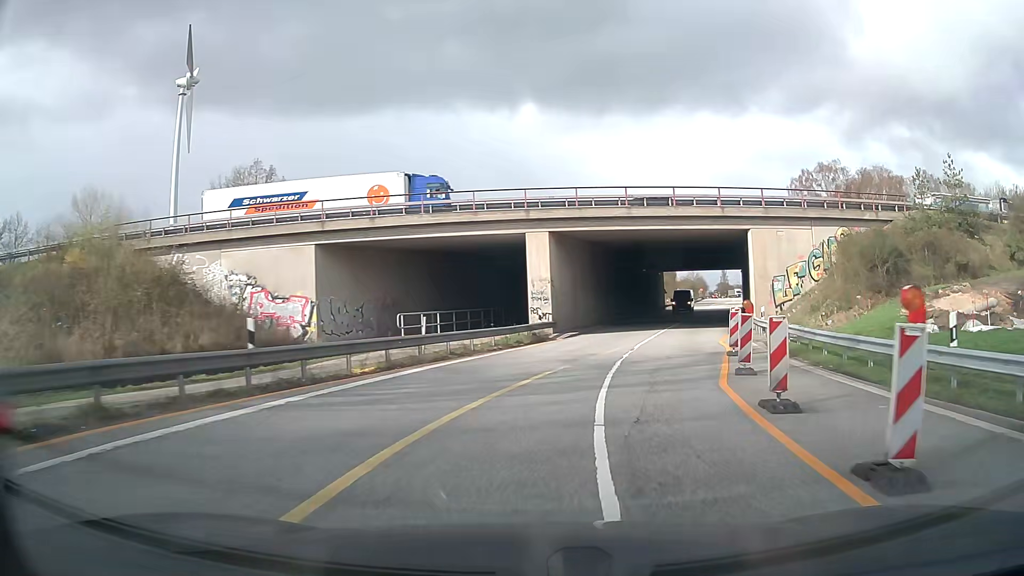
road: motorway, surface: asphalt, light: Day
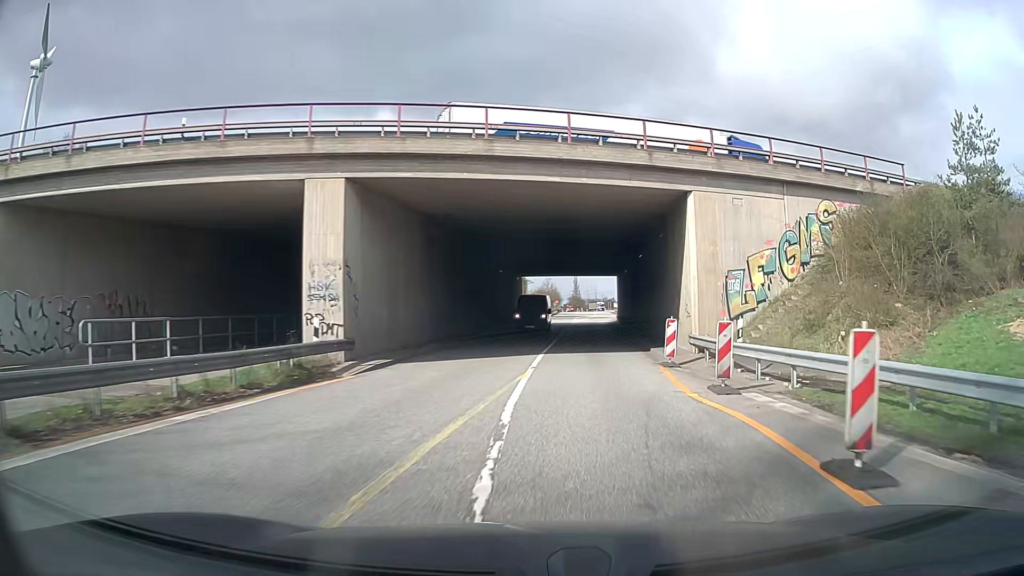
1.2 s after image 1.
(+1.7, +14.7) m; +13°
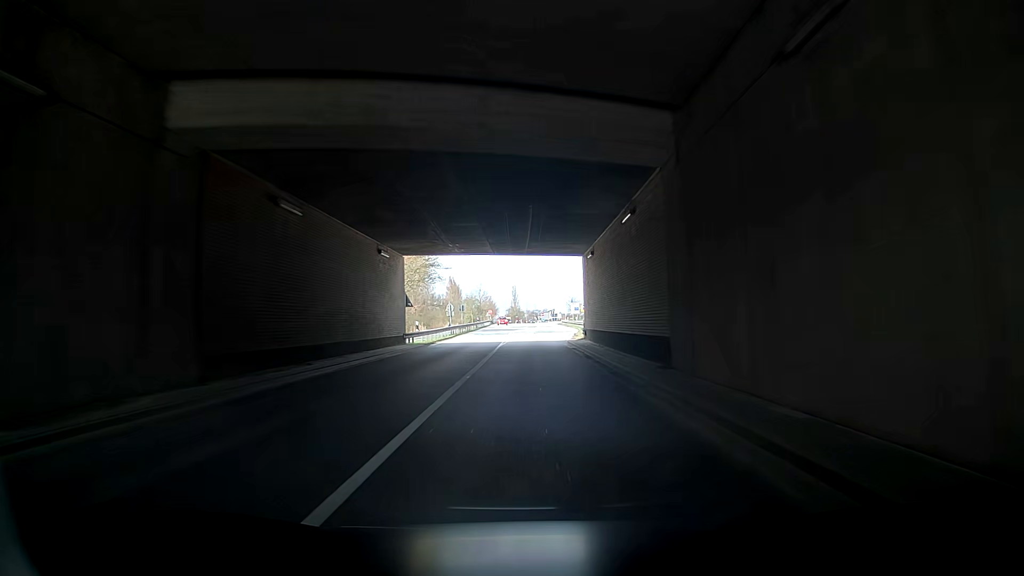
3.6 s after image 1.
(+2.9, +32.5) m; +7°
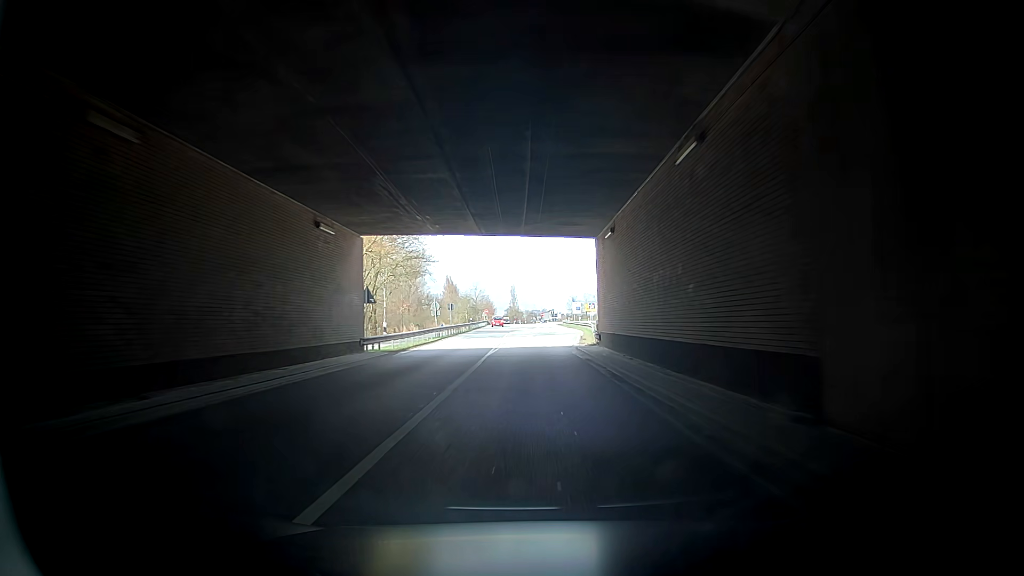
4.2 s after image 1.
(0.0, +8.7) m; +4°
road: motorway_link
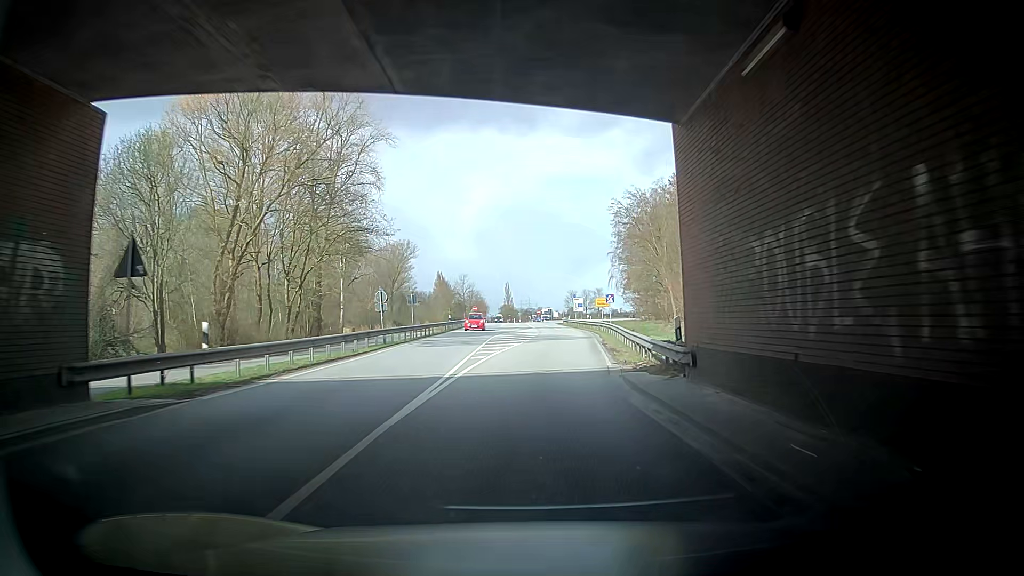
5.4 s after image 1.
(+0.1, +17.7) m; 0°
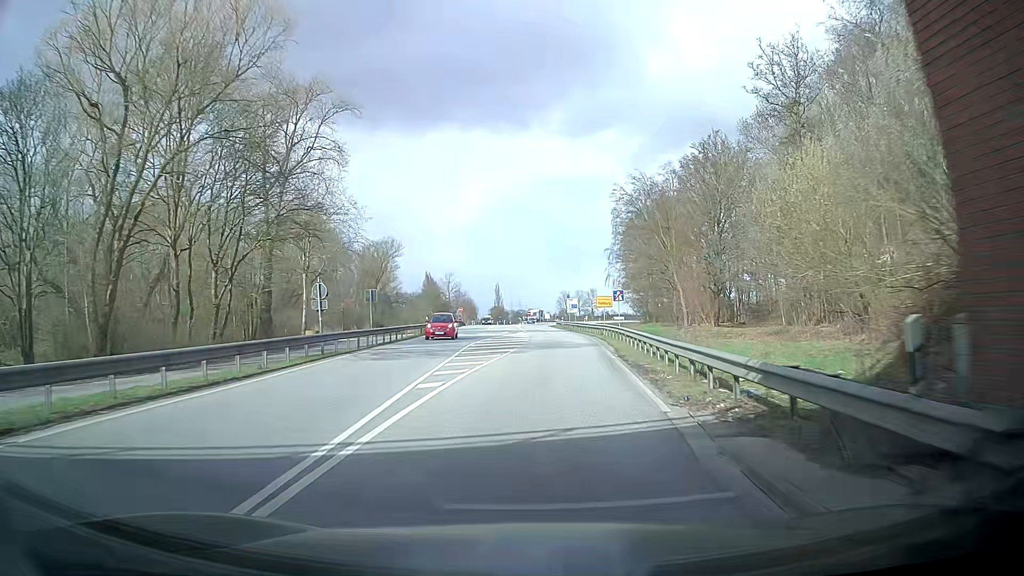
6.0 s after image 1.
(-0.3, +9.0) m; -1°
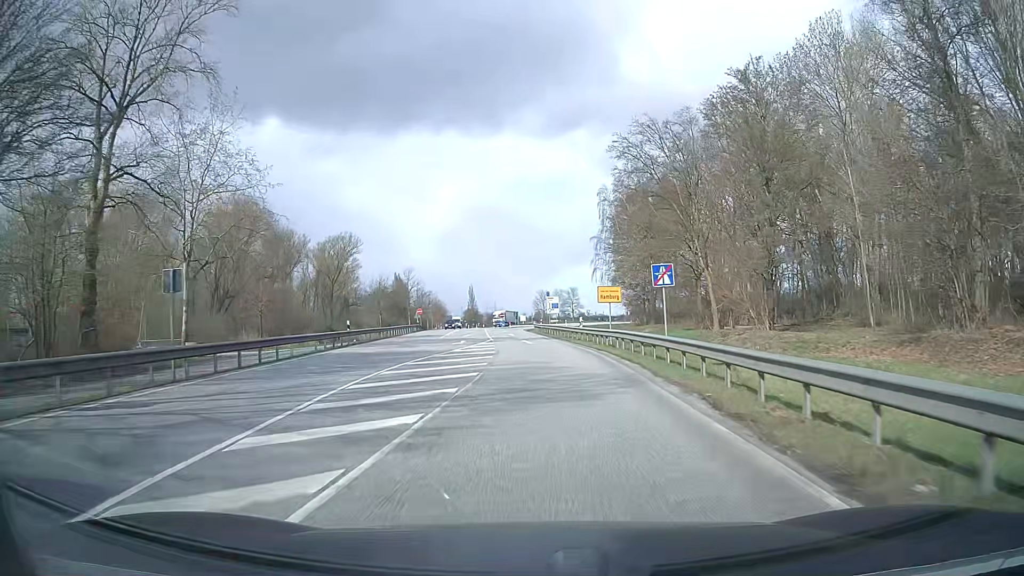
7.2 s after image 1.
(-0.2, +18.1) m; 0°
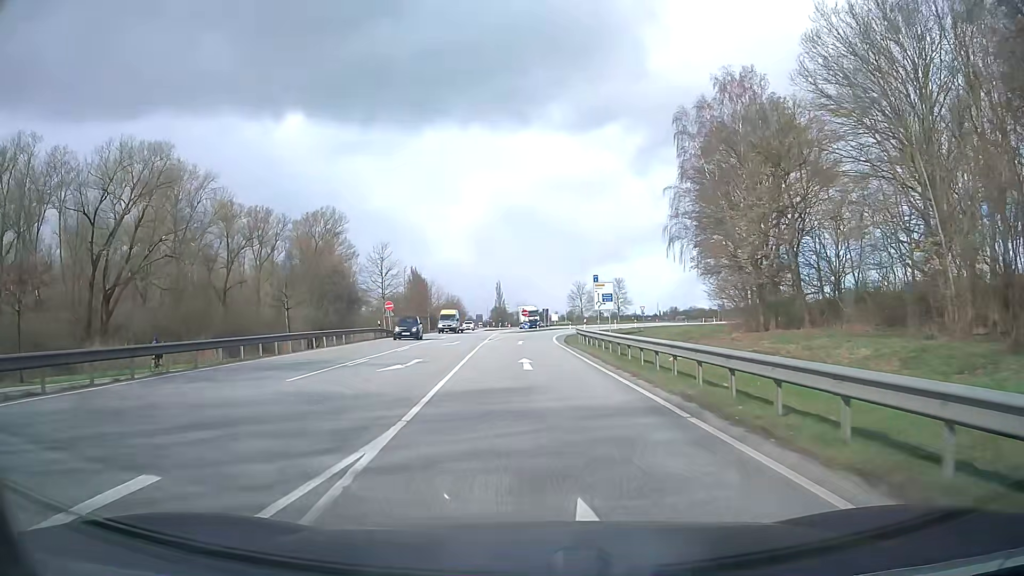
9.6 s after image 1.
(-0.2, +35.3) m; -2°
(0, +10) (0, +20) (-1, +30) (0, +40) (0, +50) (+1, +60) (+2, +70) (+3, +80) (+5, +90) (+8, +99) m
